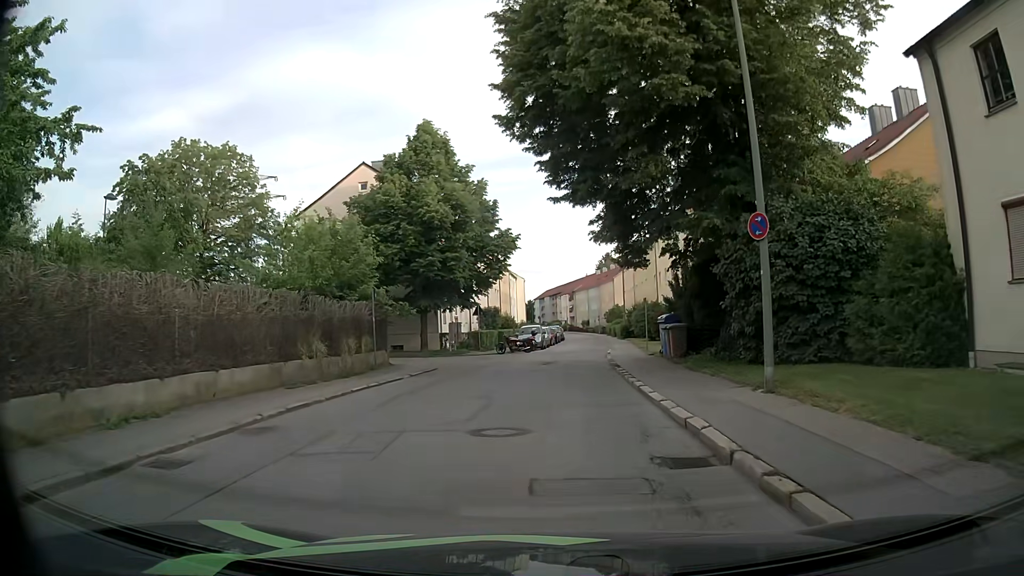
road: residential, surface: asphalt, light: Day
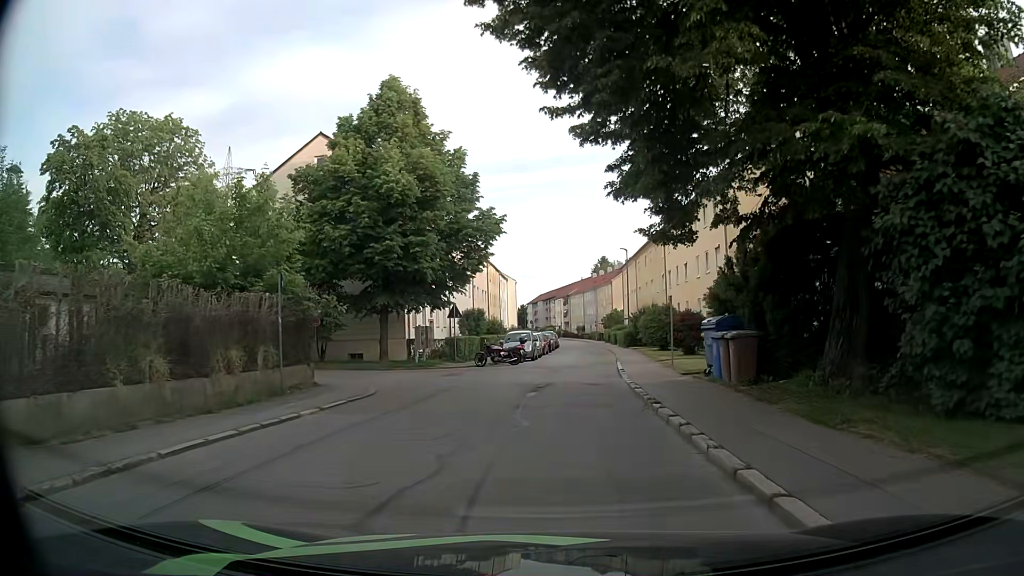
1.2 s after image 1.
(0.0, +8.0) m; 0°
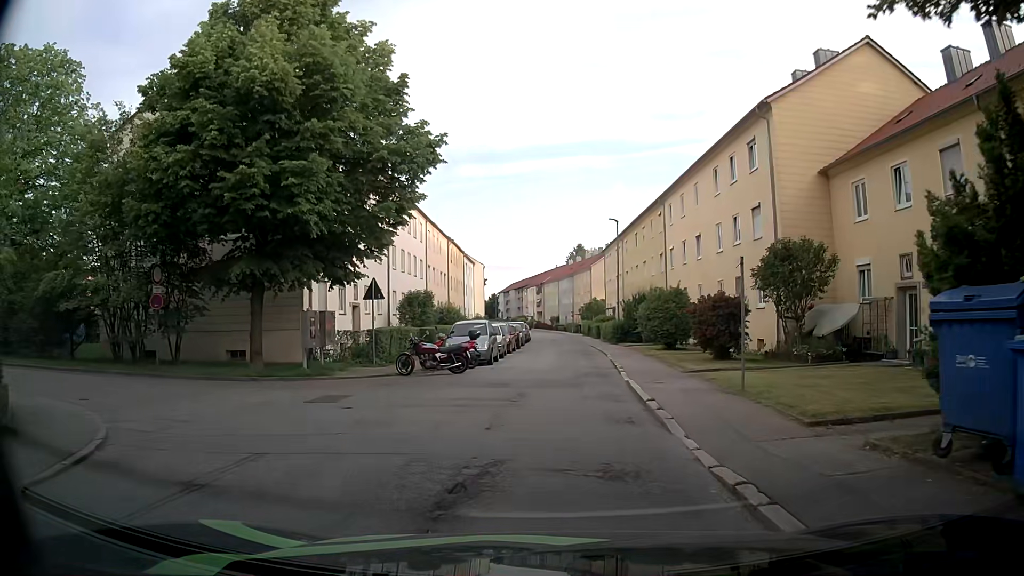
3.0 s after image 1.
(+0.2, +11.2) m; +1°
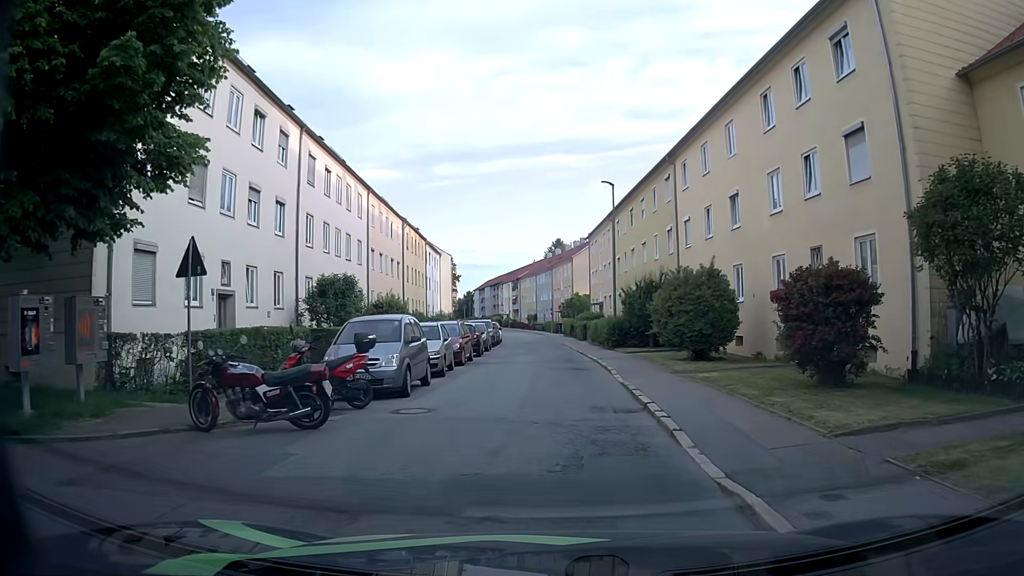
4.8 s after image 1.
(+0.5, +10.9) m; +3°
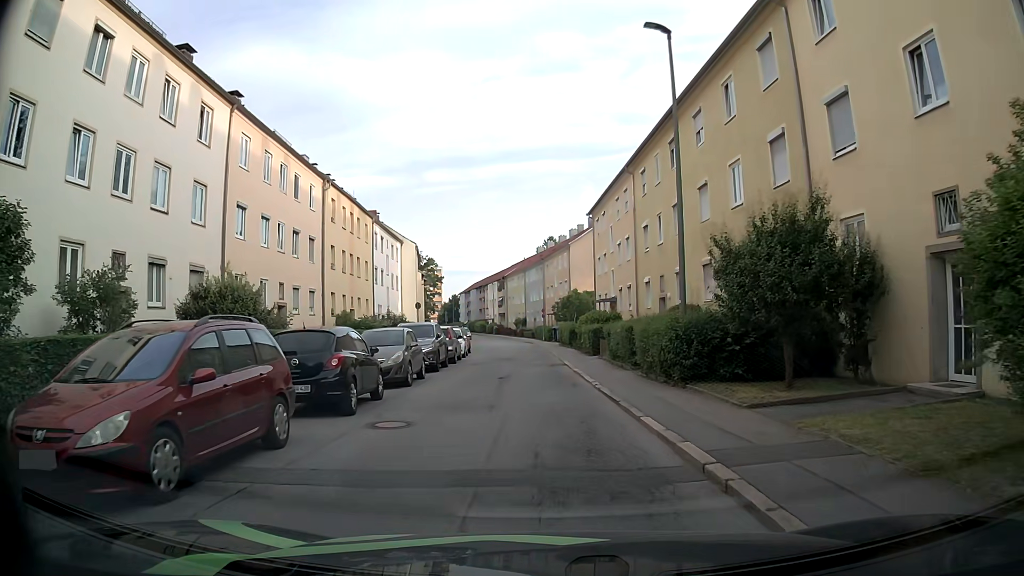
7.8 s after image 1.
(+0.1, +17.9) m; +1°
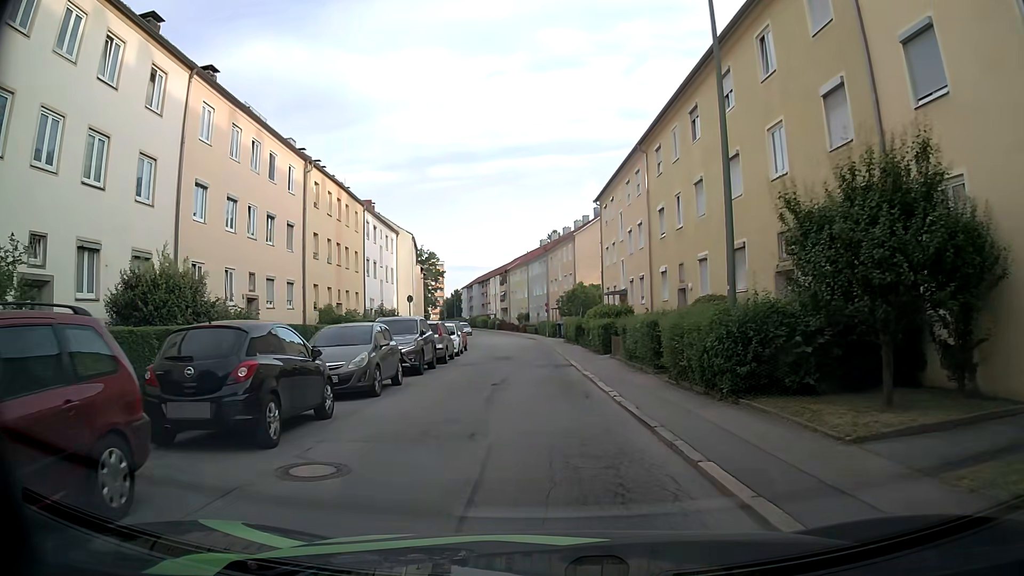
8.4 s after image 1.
(-0.1, +3.5) m; -1°
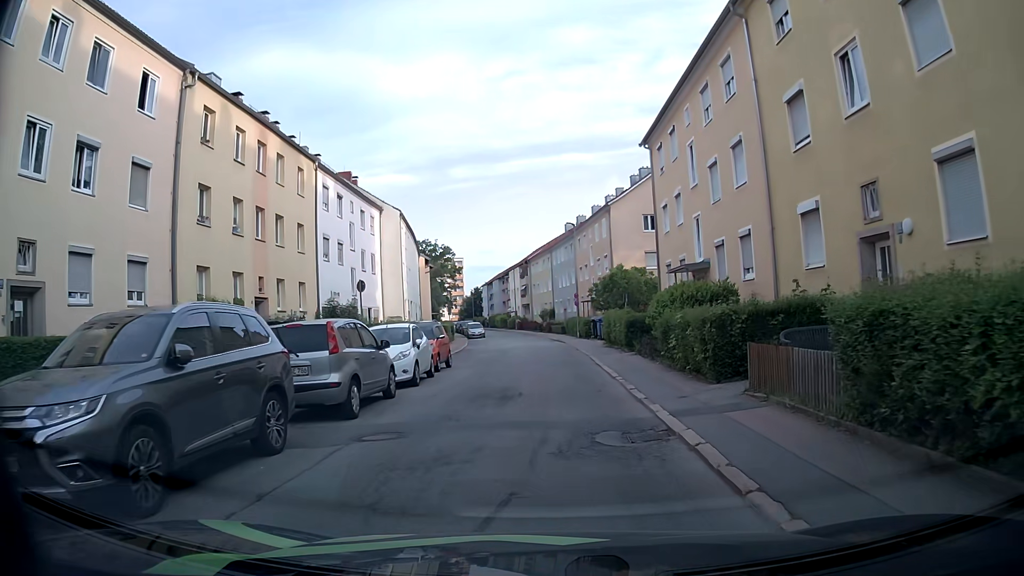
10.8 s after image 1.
(-0.3, +14.4) m; -2°
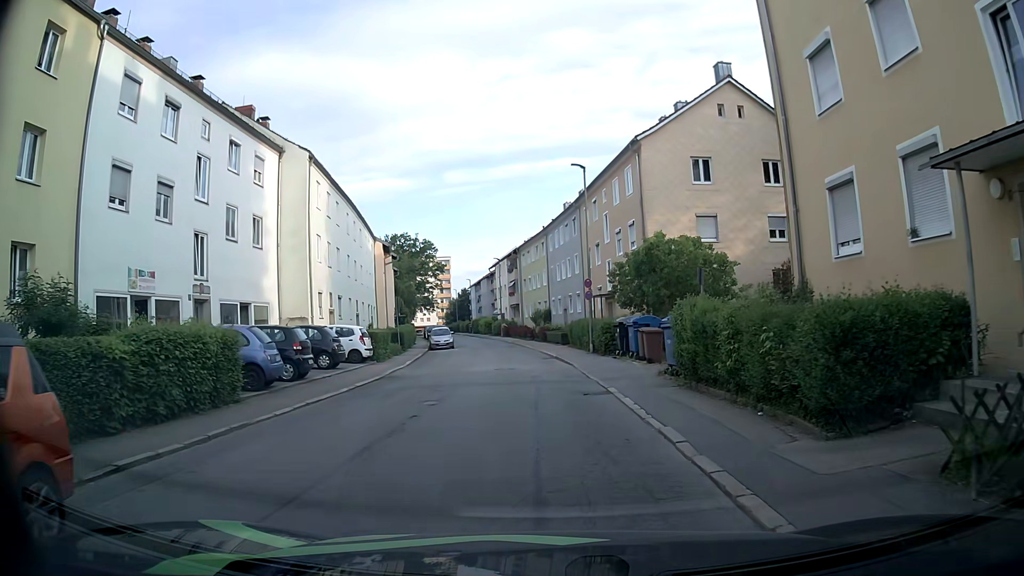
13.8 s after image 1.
(-0.1, +18.5) m; +1°
(0, +10) (-1, +20) (-2, +30) (-3, +40) (-5, +50) (-6, +60) (-9, +69) (-11, +79) (-13, +89) (-15, +99) m
